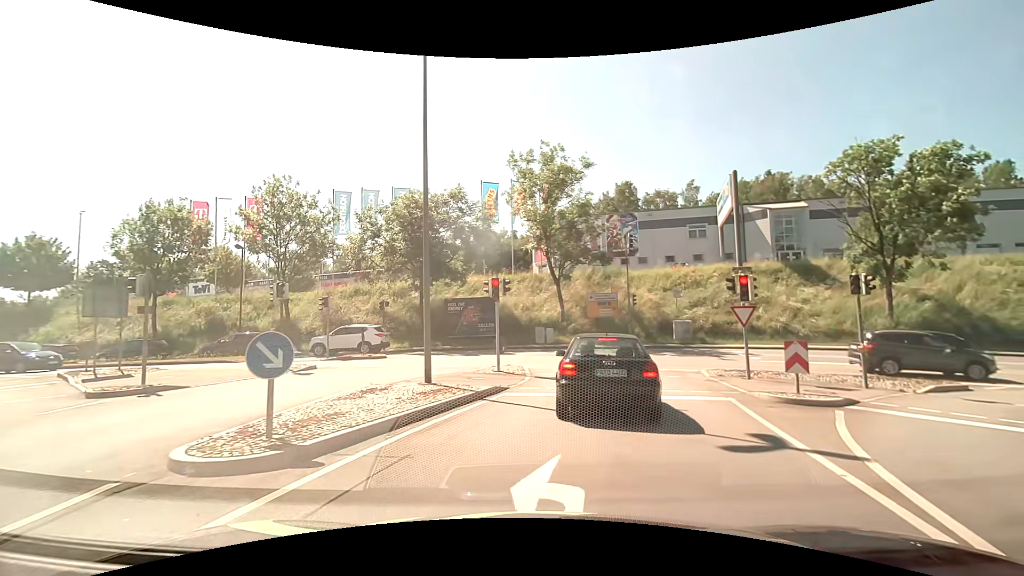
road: primary_link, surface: asphalt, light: Day
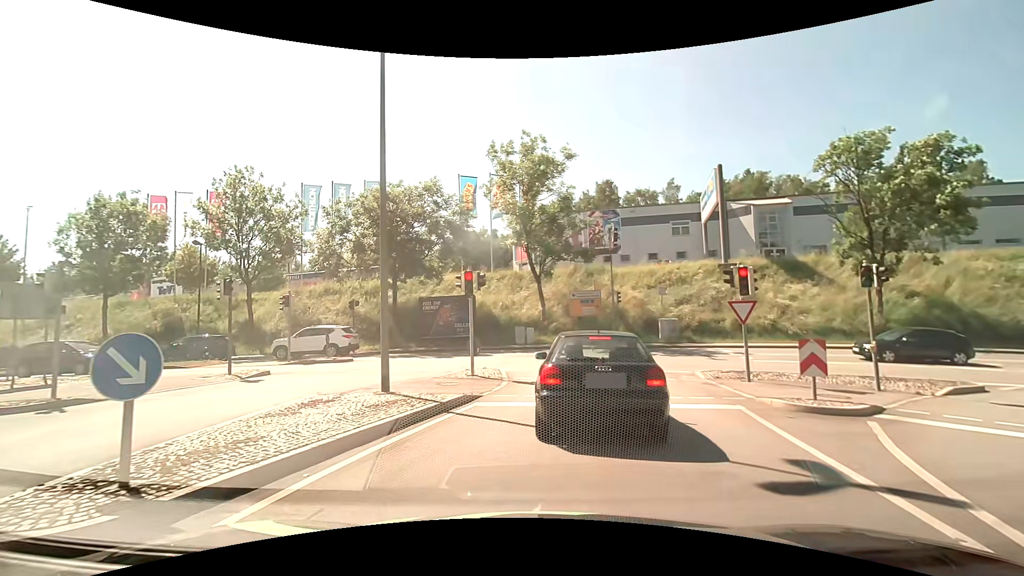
(+0.1, +1.7) m; +3°
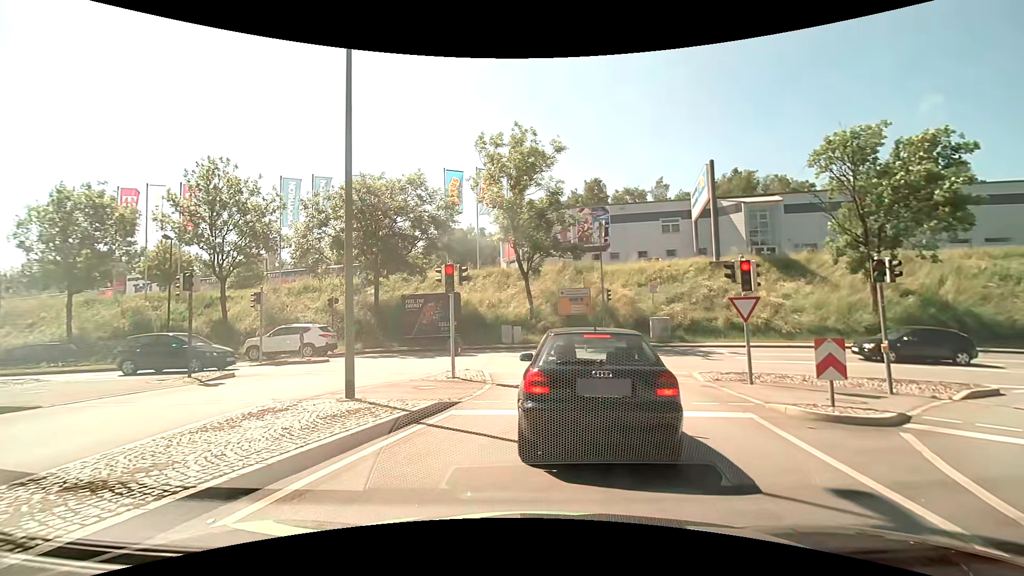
(0.0, +1.1) m; +3°
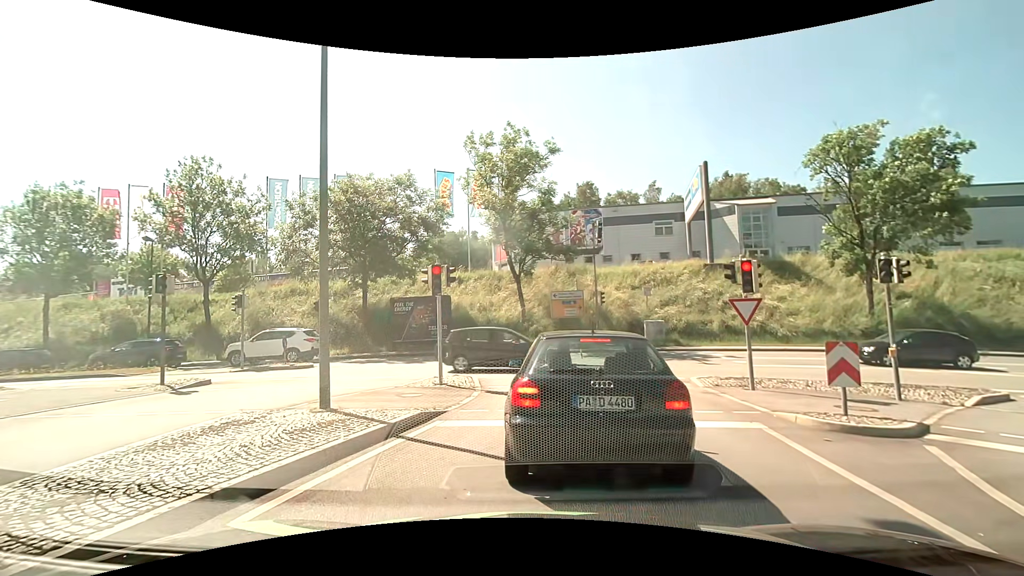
(0.0, +0.7) m; 0°
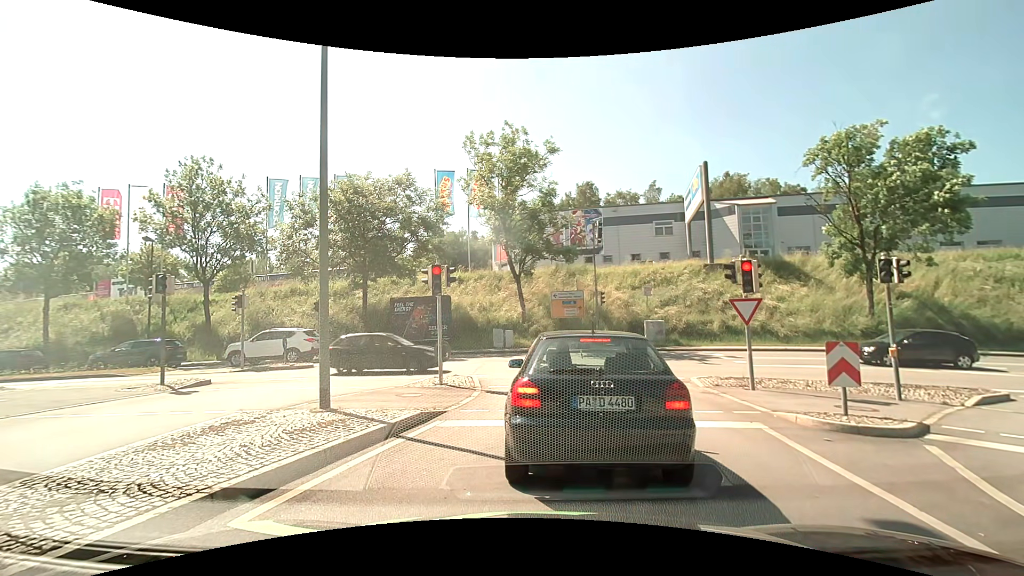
(0.0, +0.1) m; 0°
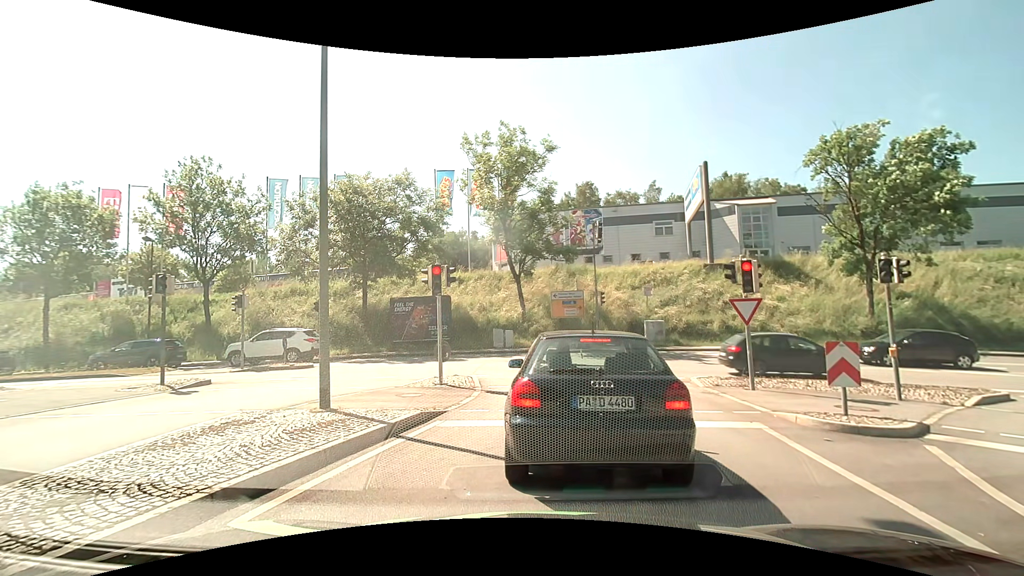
(0.0, 0.0) m; 0°
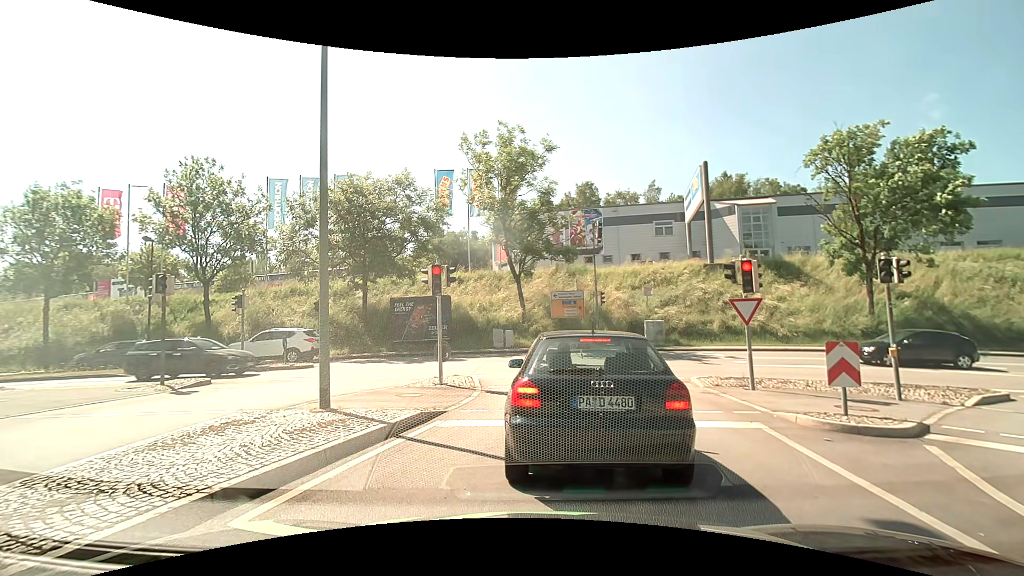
(0.0, 0.0) m; 0°
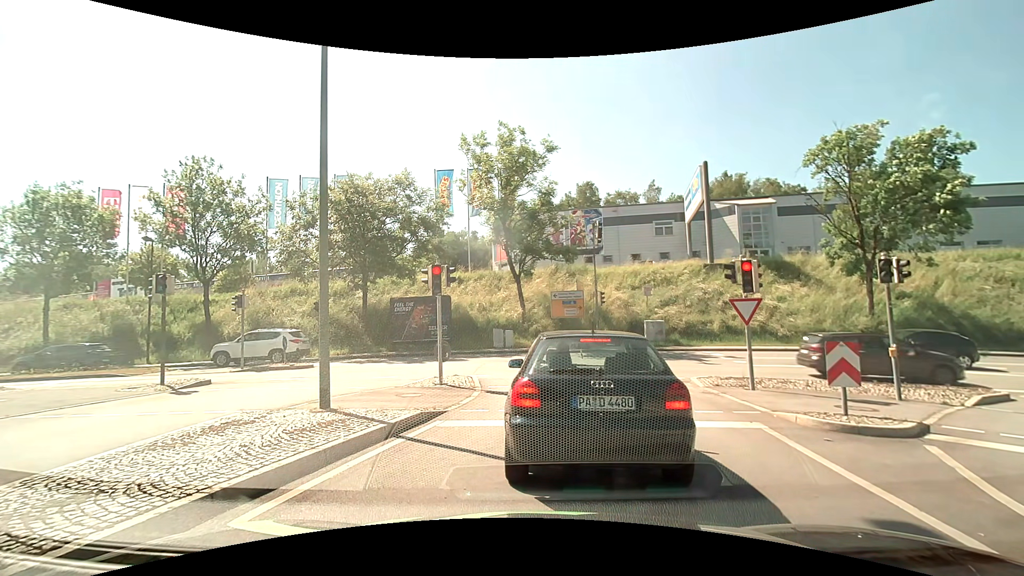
(0.0, 0.0) m; 0°
(0, +10) (-1, +20) (-8, +26) (-18, +28) (-28, +27) (-38, +27) (-48, +26) (-58, +25) (-68, +24) (-78, +24) m
